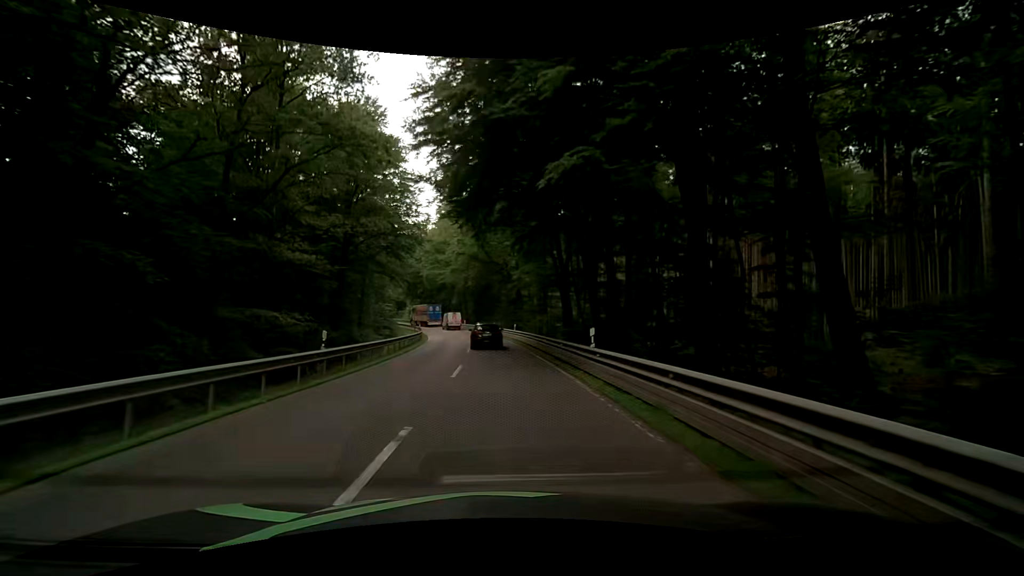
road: secondary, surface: asphalt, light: Day
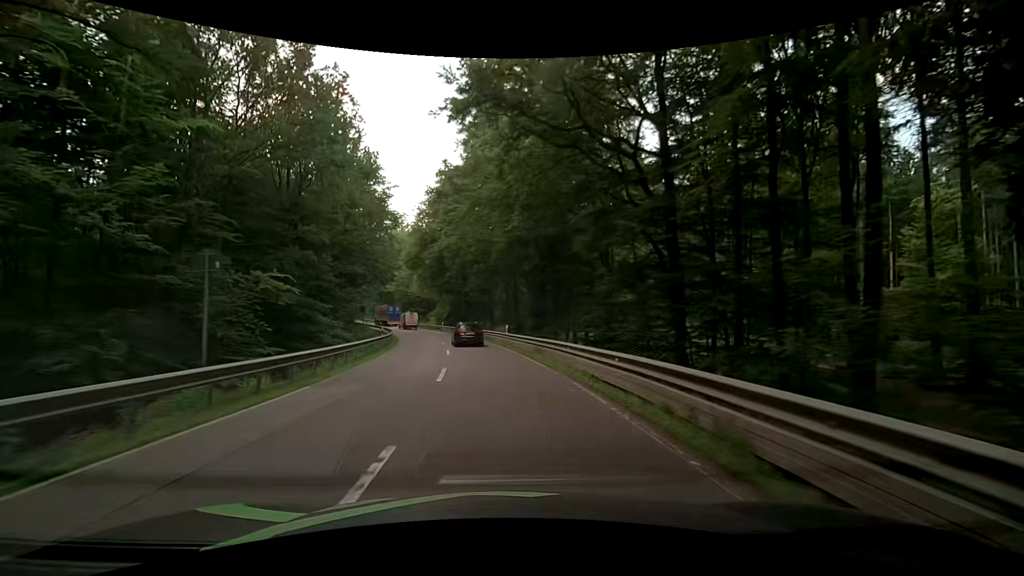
(-2.1, +44.6) m; -6°
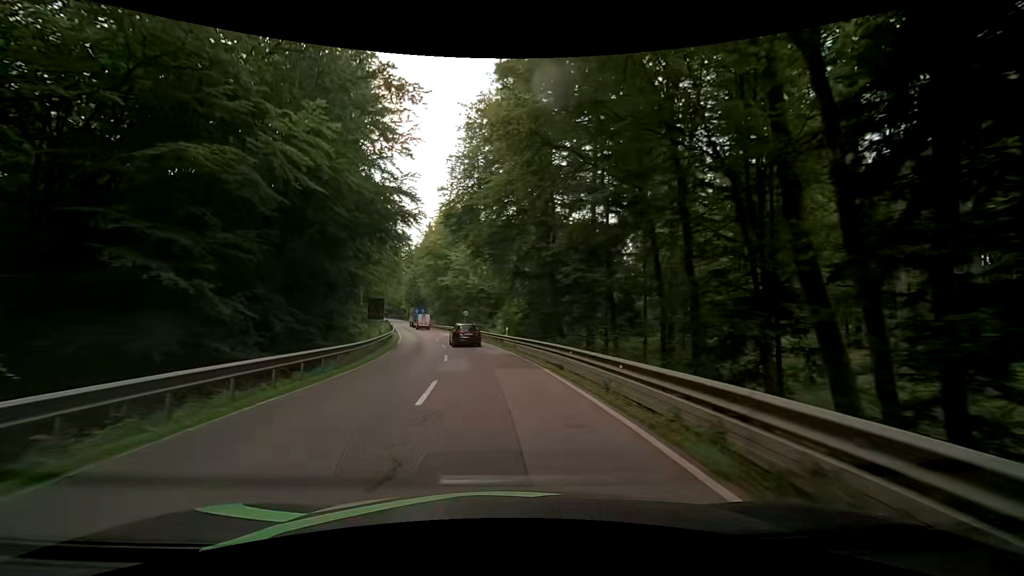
(-3.3, +35.9) m; -10°
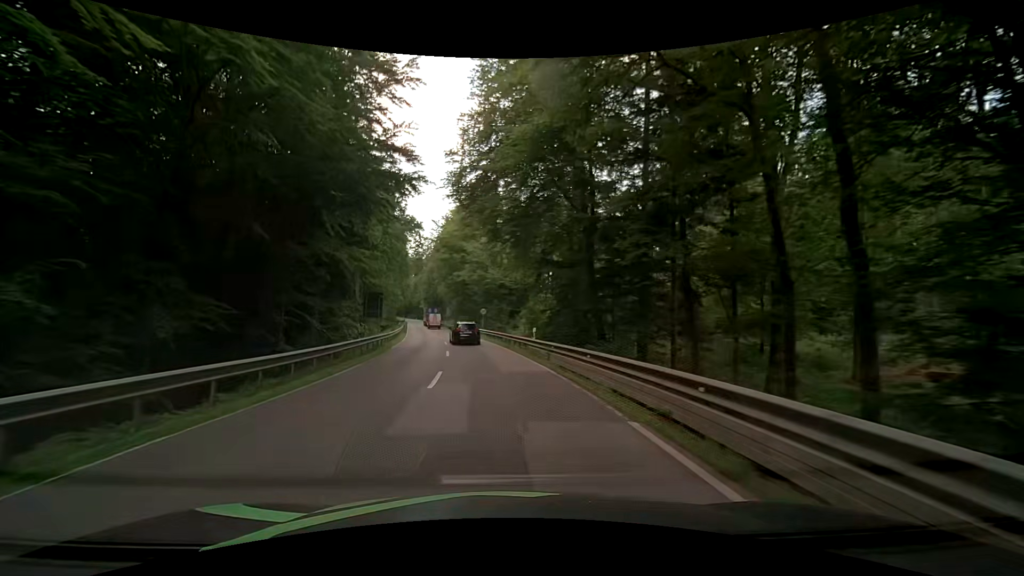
(-0.1, +9.0) m; -3°
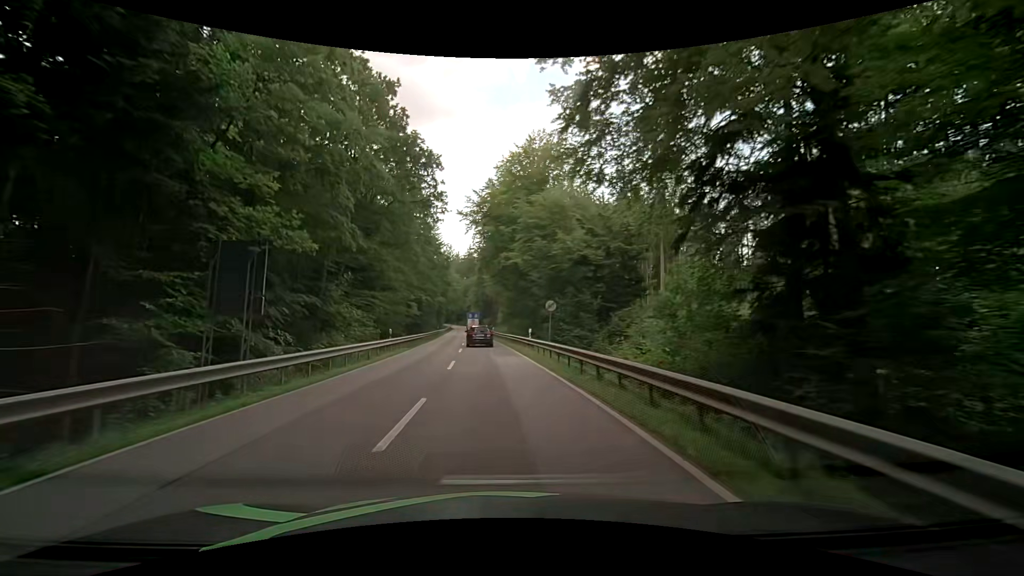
(-1.3, +27.2) m; -6°
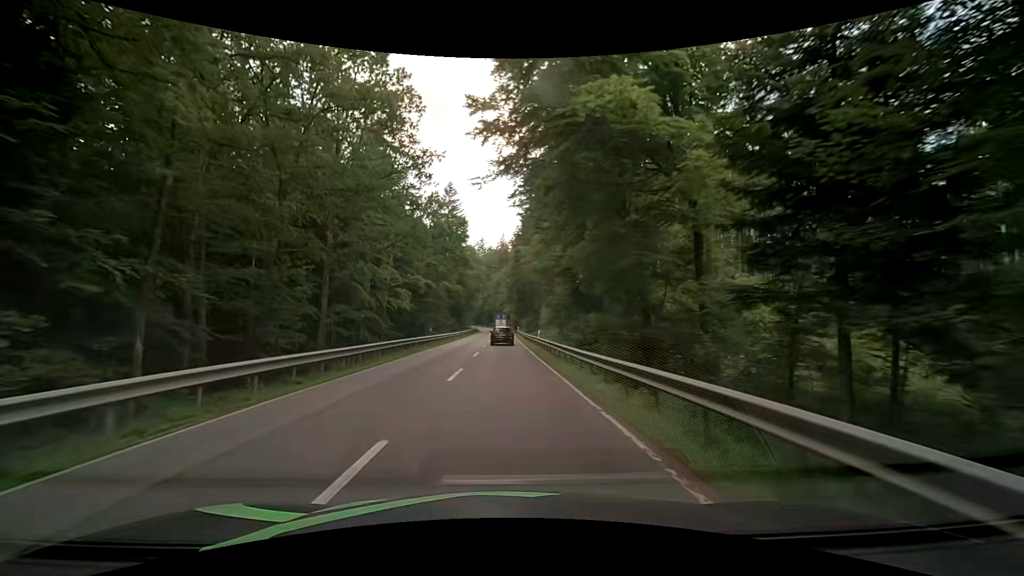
(-1.4, +36.3) m; -4°
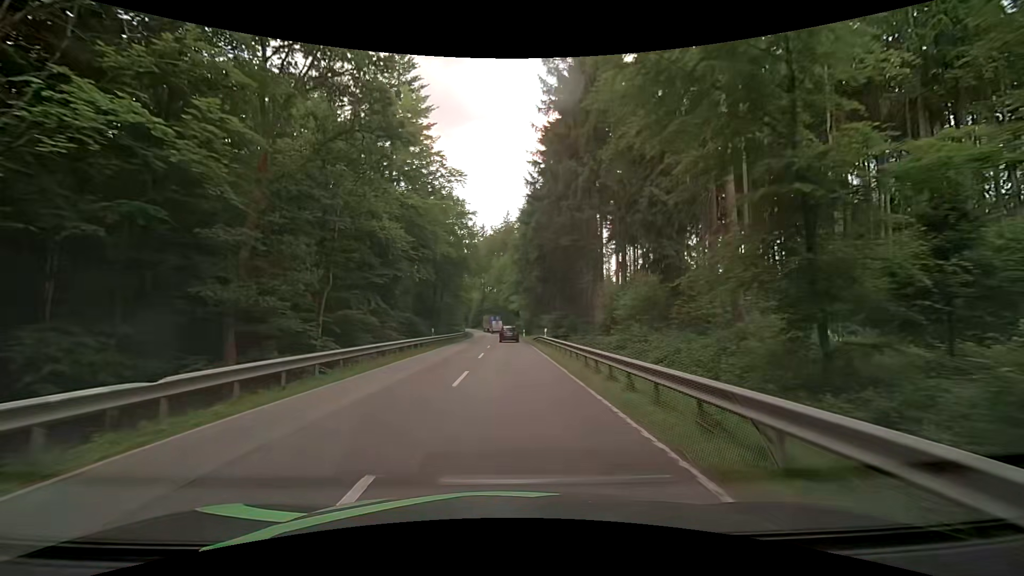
(-0.6, +45.6) m; -1°
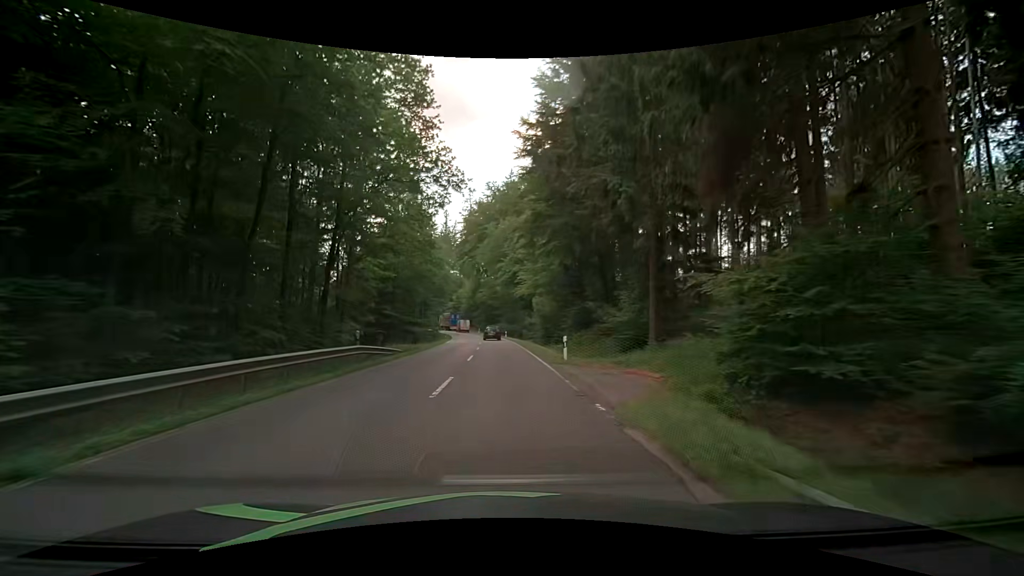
(+0.3, +45.5) m; -1°
(0, +10) (0, +20) (0, +30) (0, +40) (-1, +50) (-1, +60) (-2, +70) (-3, +80) (-4, +90) (-6, +100) m
